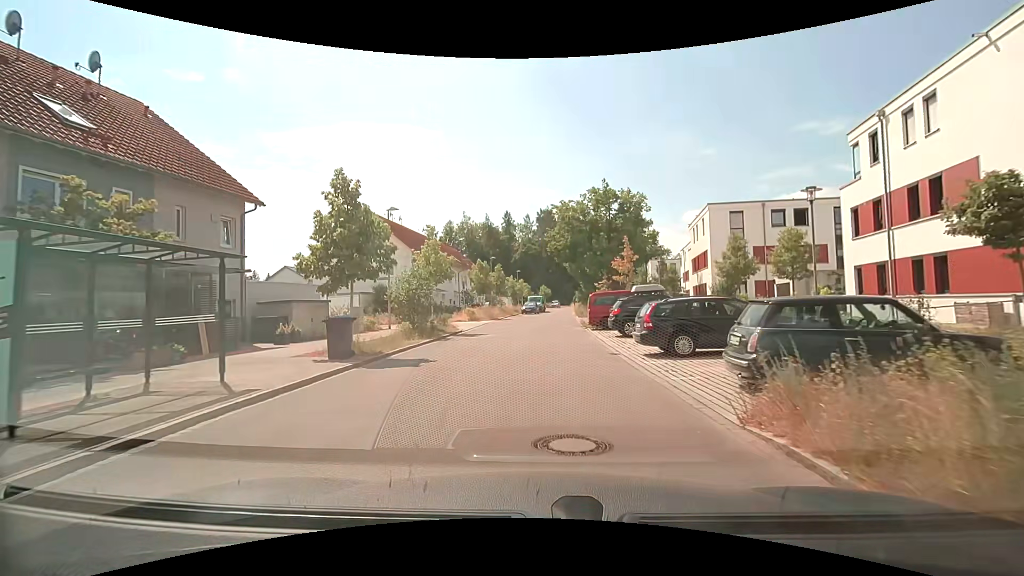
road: residential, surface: asphalt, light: Day
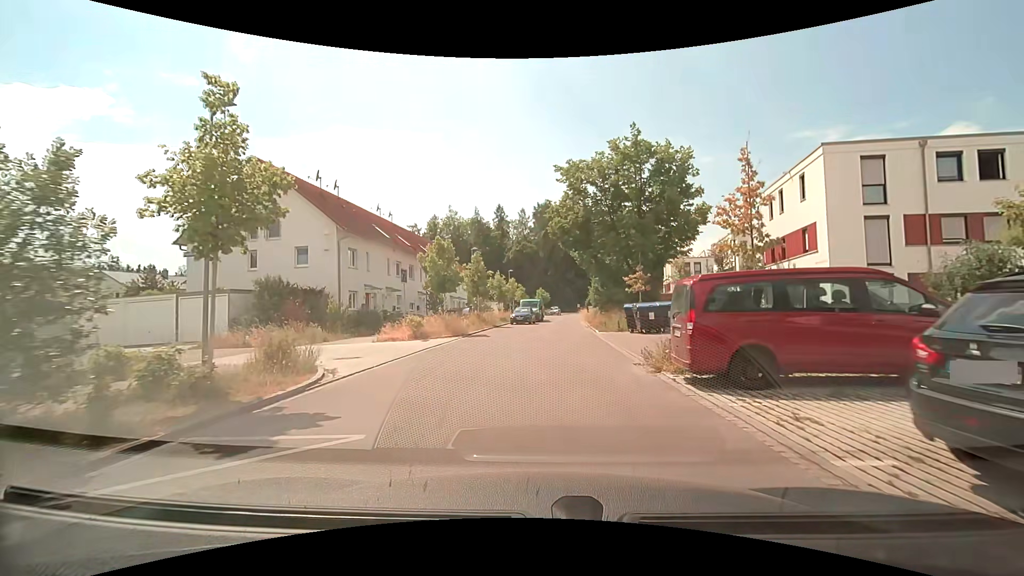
(+0.1, +17.3) m; +1°
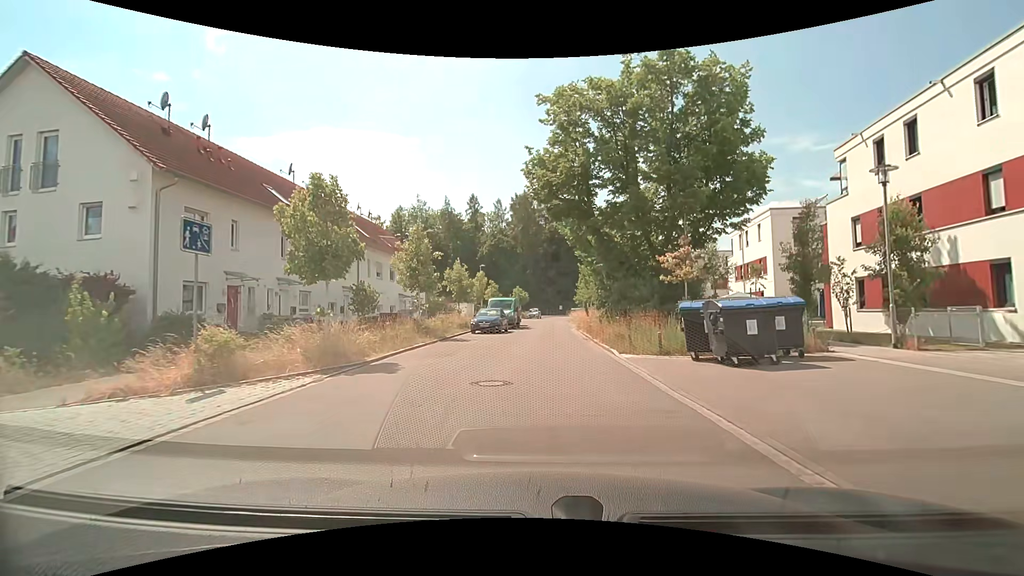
(+0.2, +13.0) m; +2°
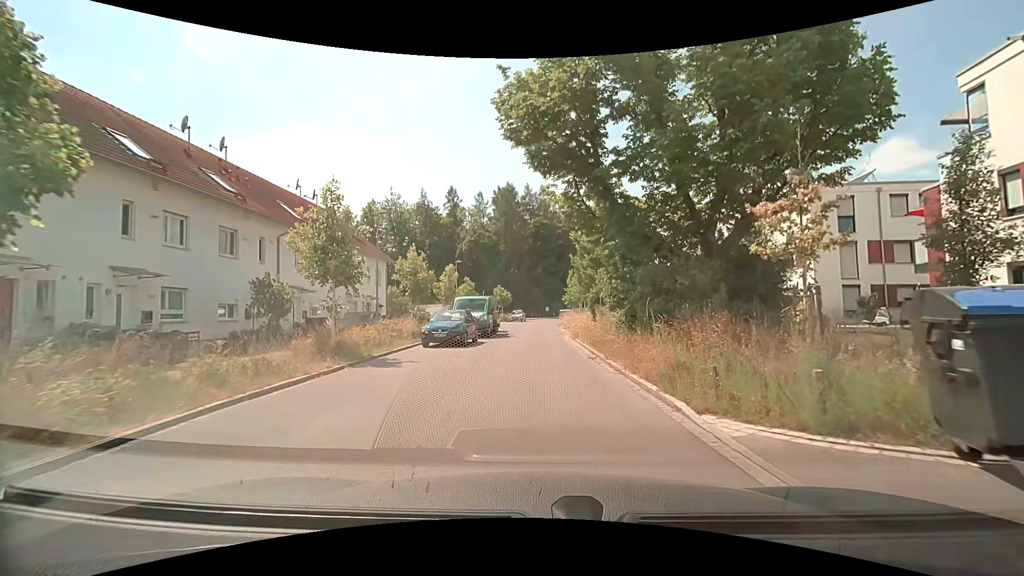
(+0.2, +8.6) m; +2°
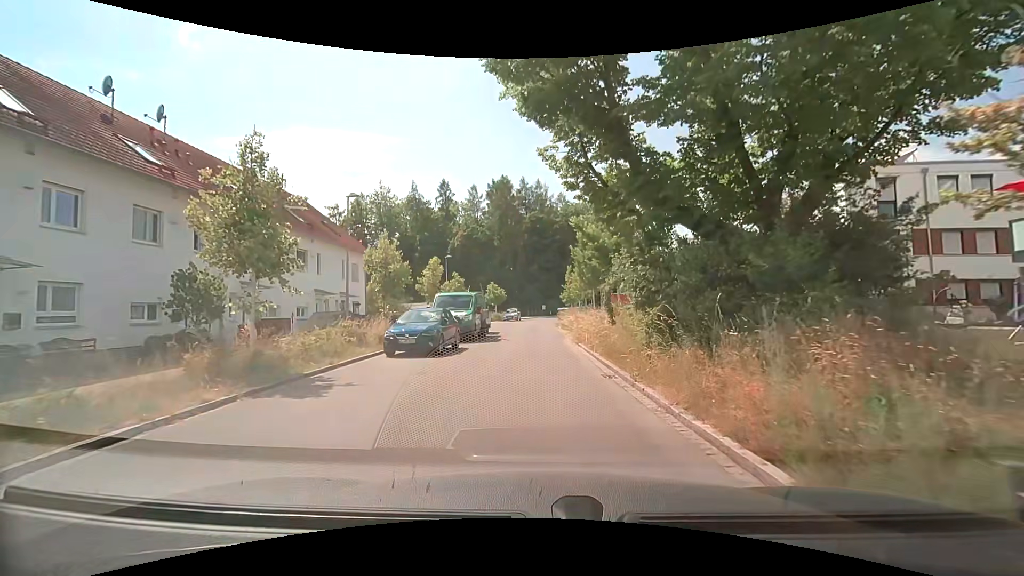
(0.0, +4.3) m; 0°
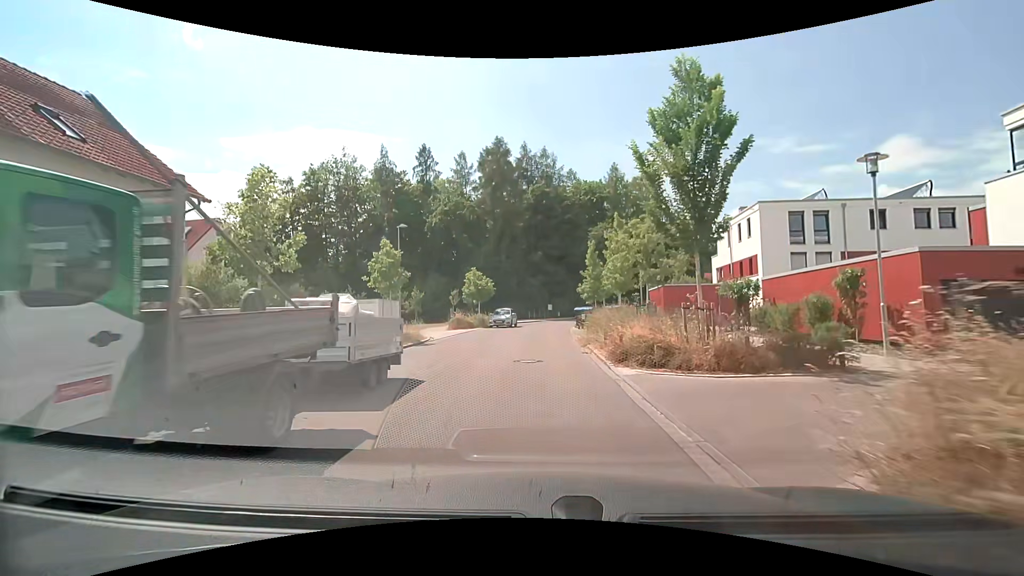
(+0.1, +20.8) m; 0°
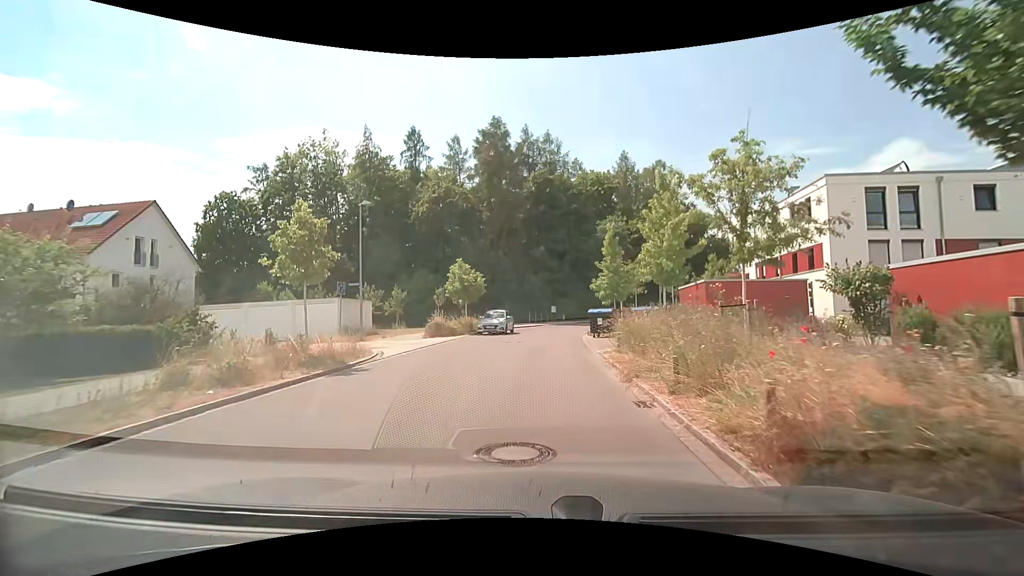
(0.0, +8.3) m; 0°
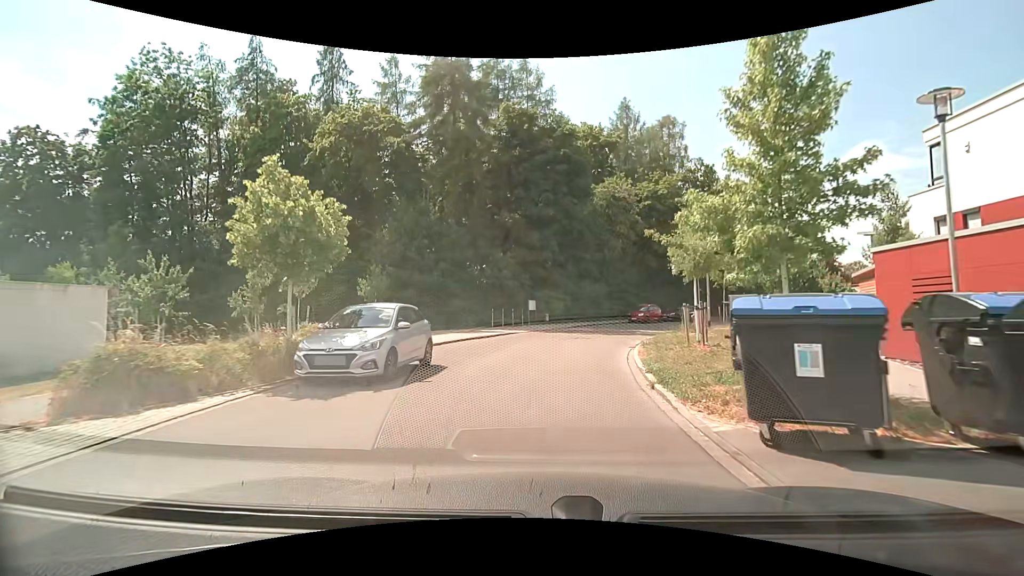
(+0.2, +20.9) m; +2°
(0, +10) (+2, +20) (+5, +29) (+10, +38) (+16, +46) (+23, +53) (+31, +59) (+40, +63) (+49, +66) (+59, +70) m
